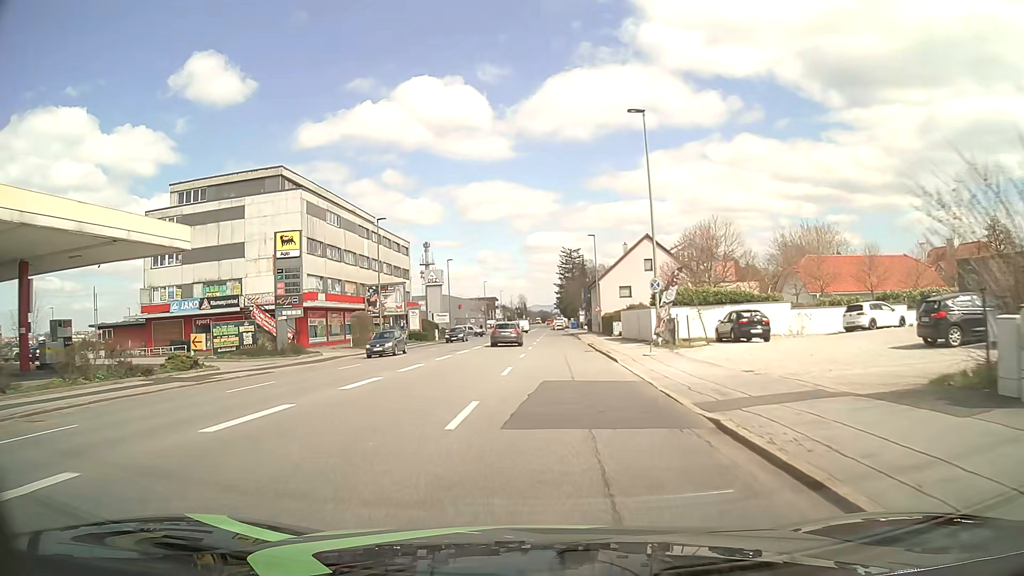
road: tertiary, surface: asphalt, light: Day
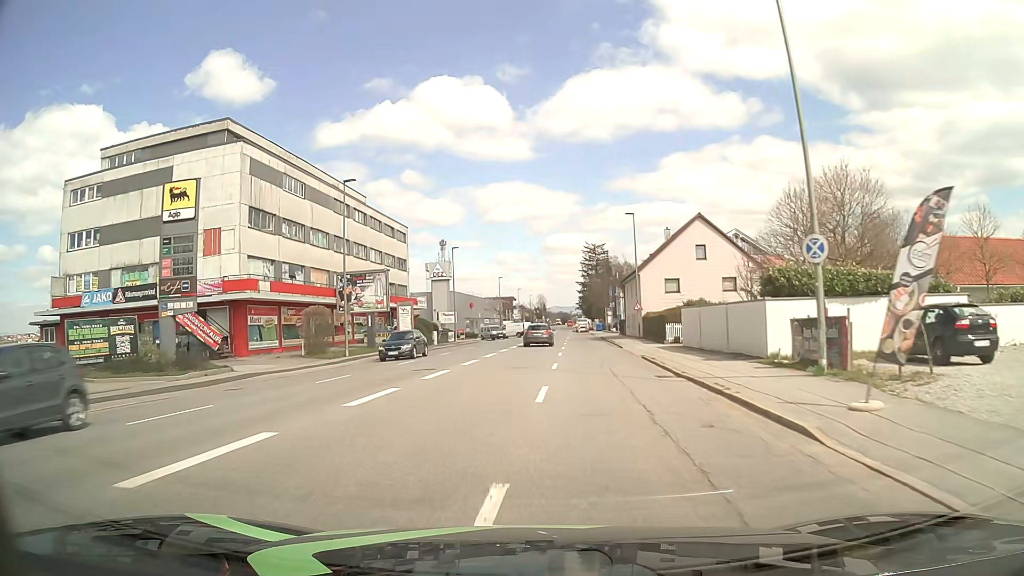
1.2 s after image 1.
(-0.2, +14.9) m; -2°
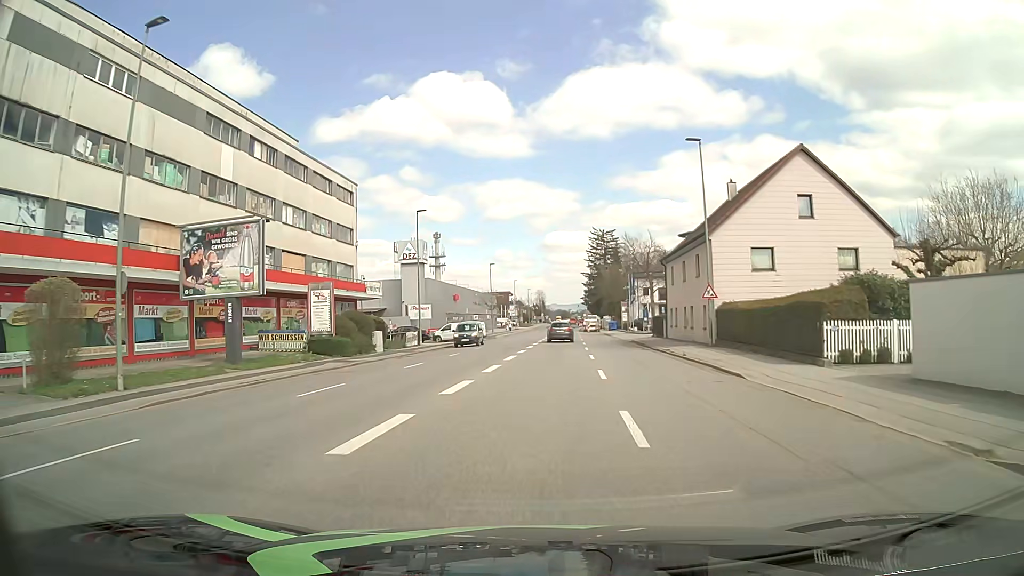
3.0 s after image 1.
(+0.1, +22.6) m; +1°
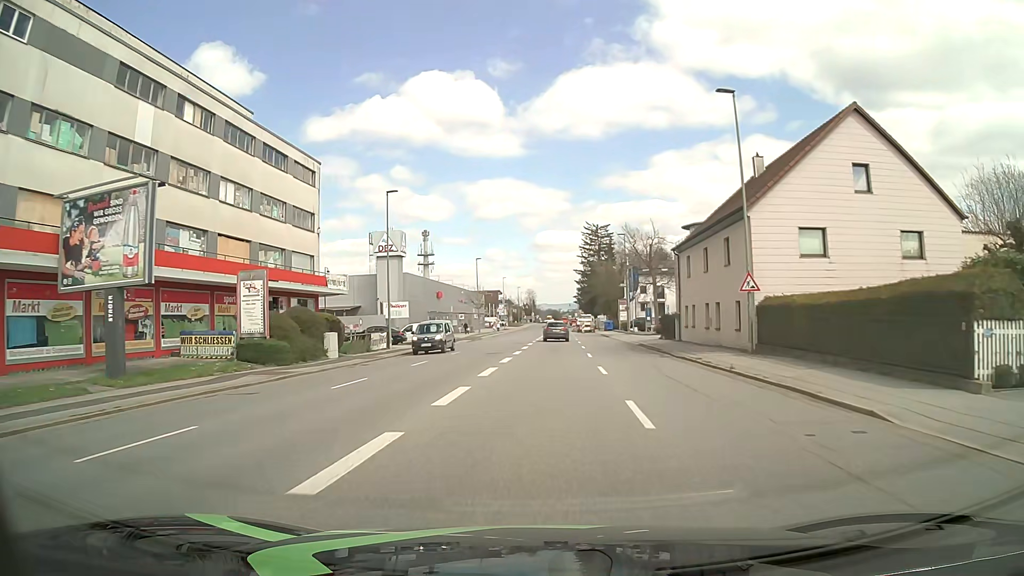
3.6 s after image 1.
(+0.1, +7.6) m; +1°
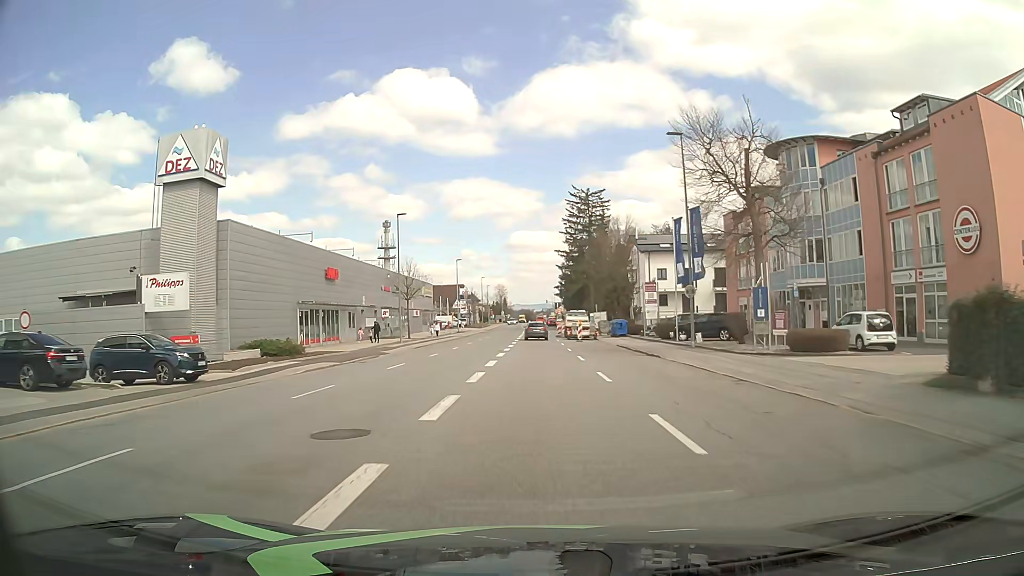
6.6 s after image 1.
(+0.9, +38.0) m; +2°
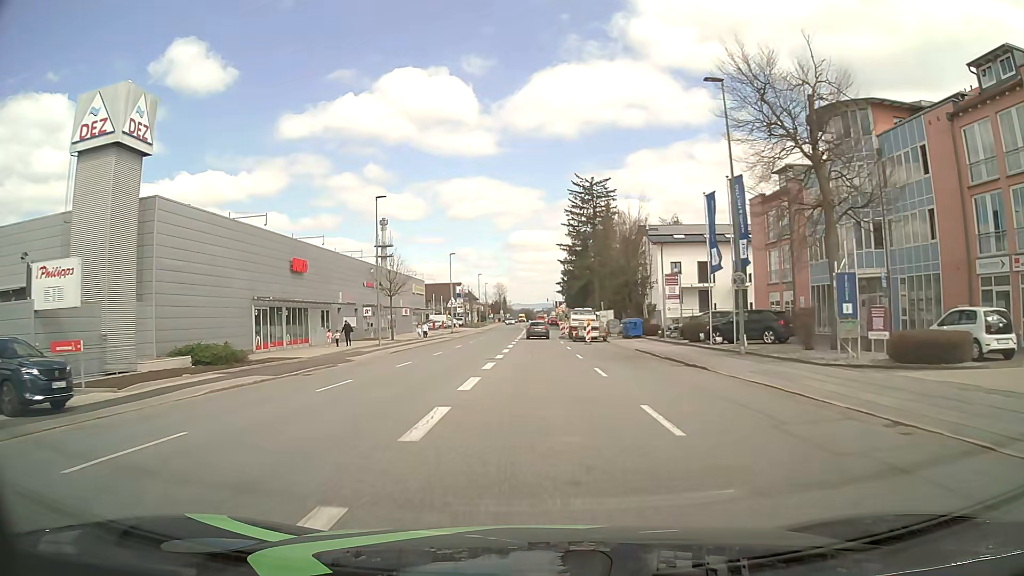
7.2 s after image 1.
(0.0, +7.6) m; 0°
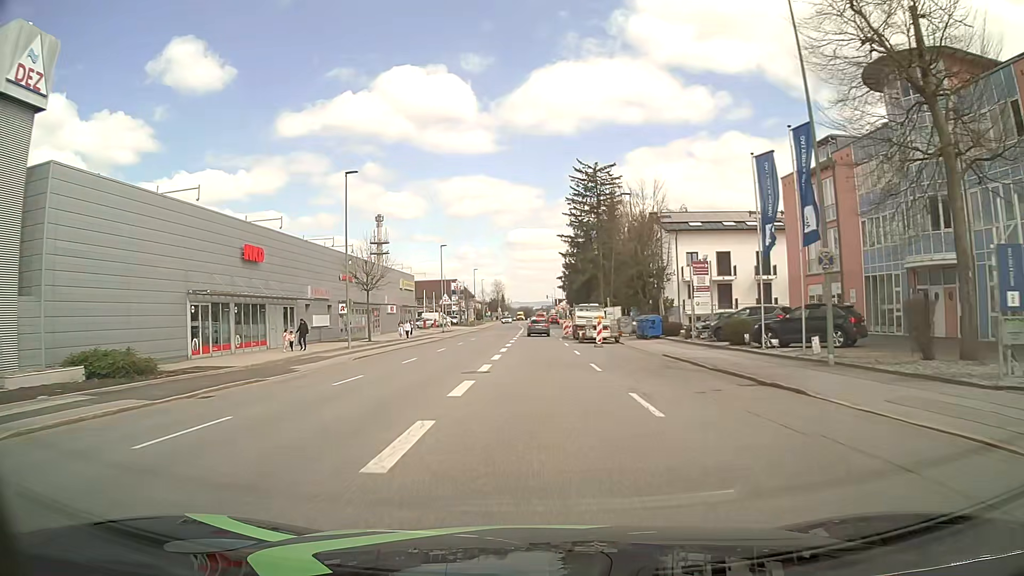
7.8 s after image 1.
(0.0, +7.6) m; 0°
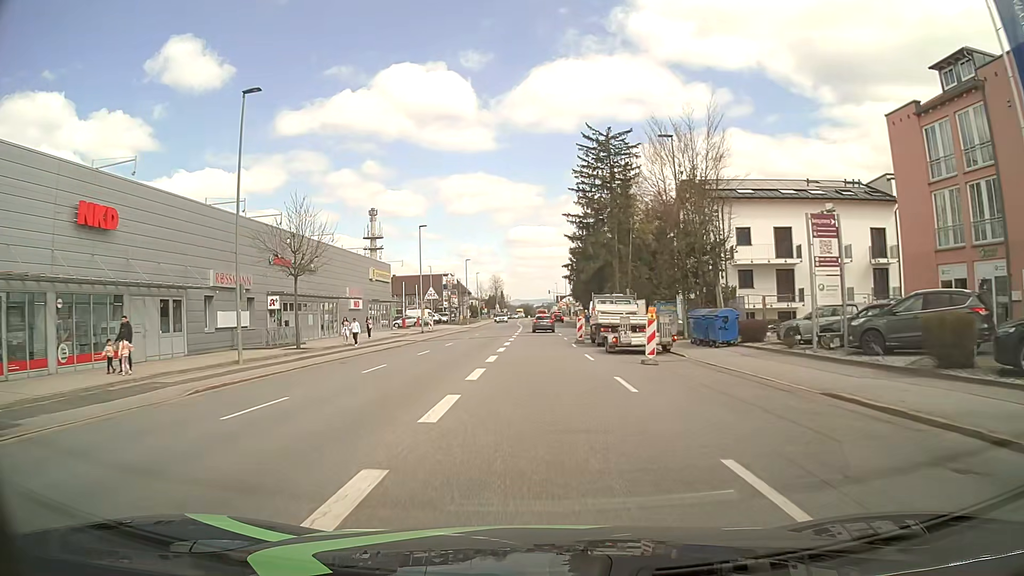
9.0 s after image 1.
(0.0, +15.2) m; 0°
(0, +10) (0, +20) (0, +30) (0, +40) (0, +50) (0, +60) (0, +70) (0, +80) (-1, +90) (-1, +100) m
